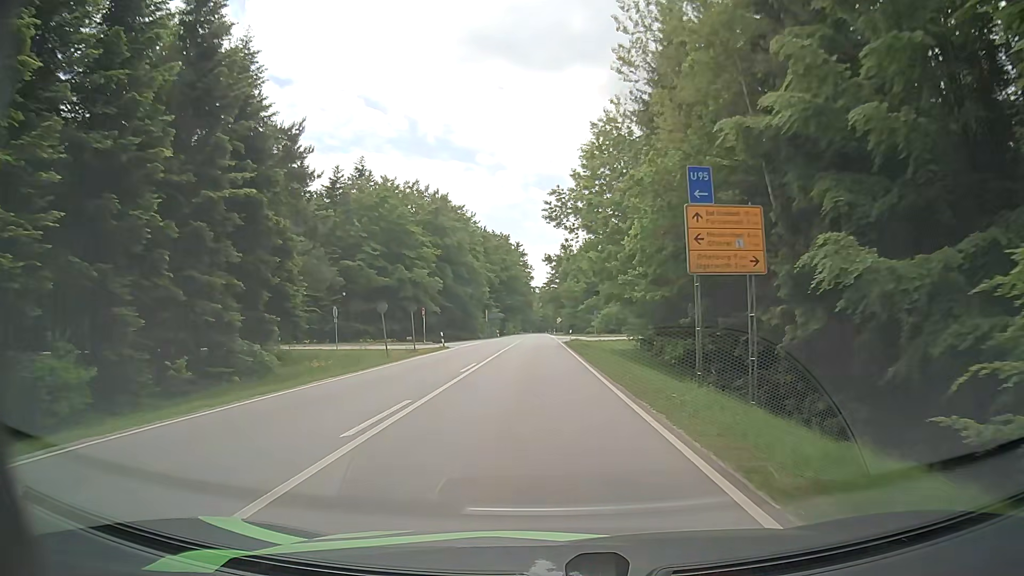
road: secondary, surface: asphalt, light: Day
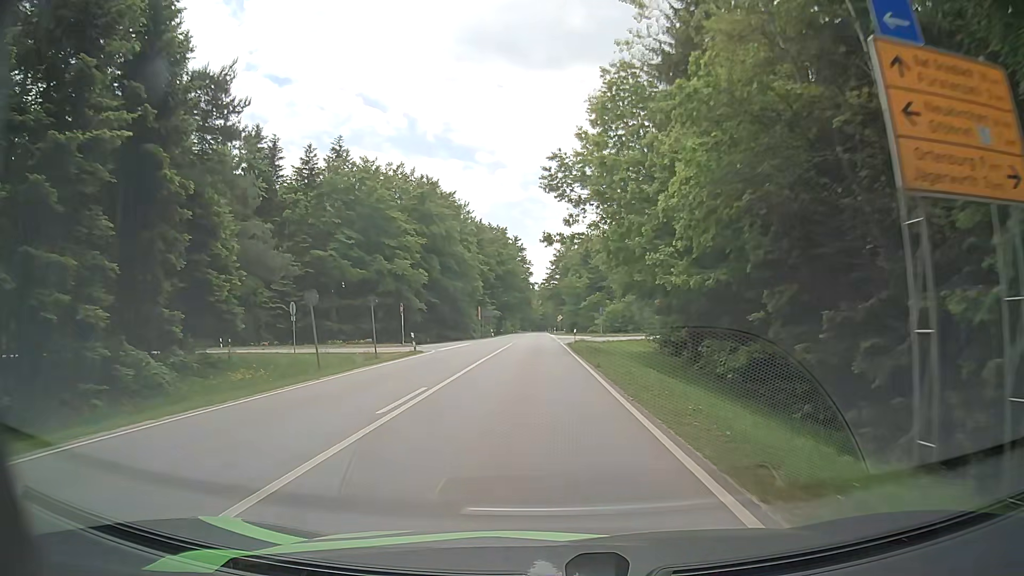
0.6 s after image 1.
(-0.1, +9.8) m; -1°
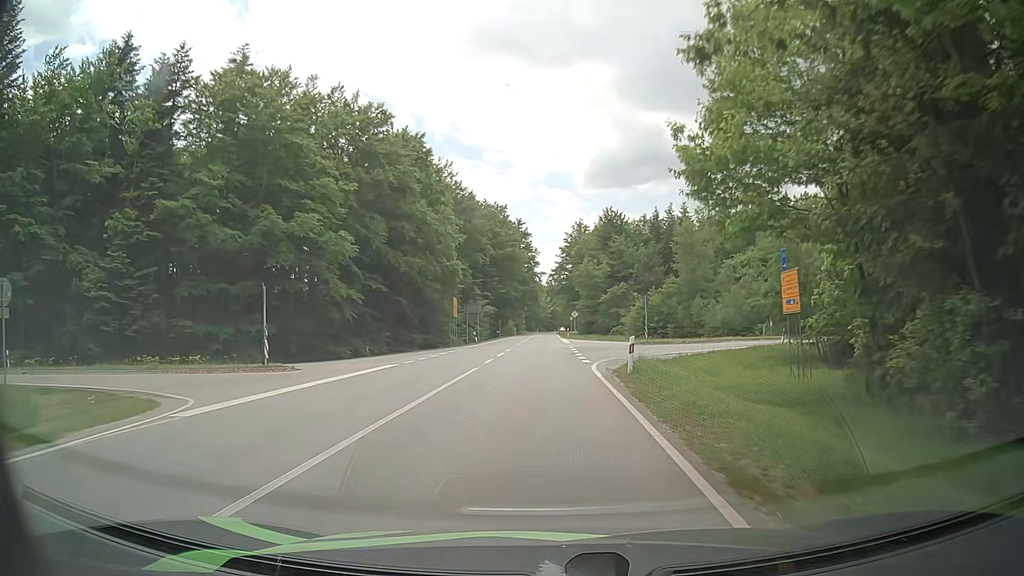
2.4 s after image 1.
(+0.1, +29.5) m; -1°
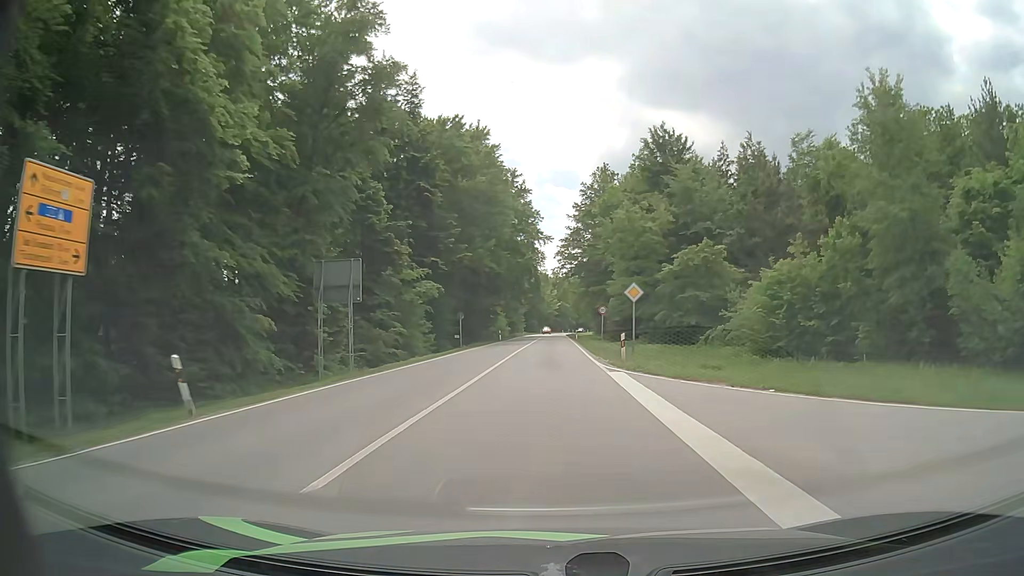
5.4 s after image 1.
(+0.4, +49.8) m; +1°
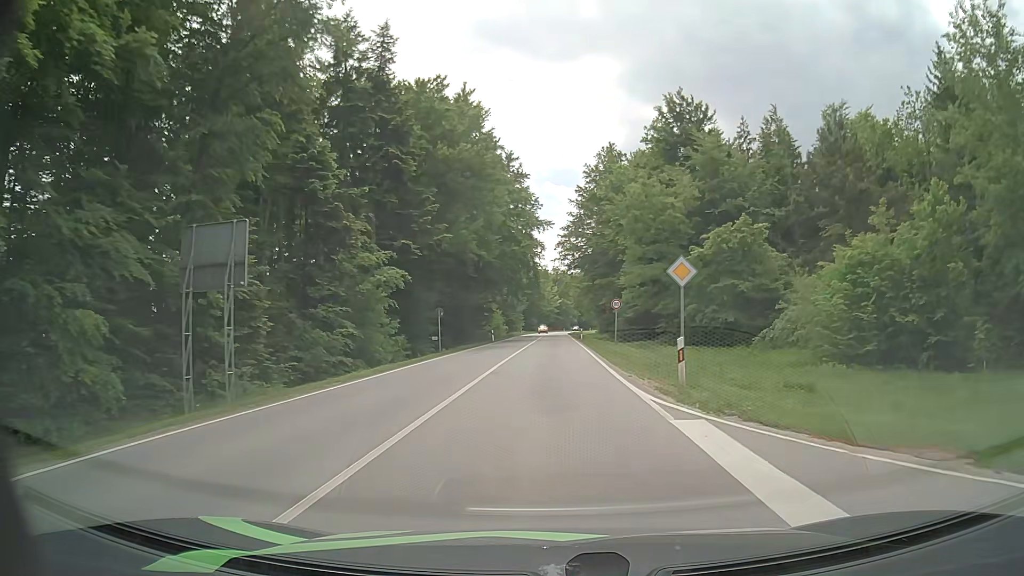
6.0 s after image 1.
(-0.1, +10.1) m; -1°
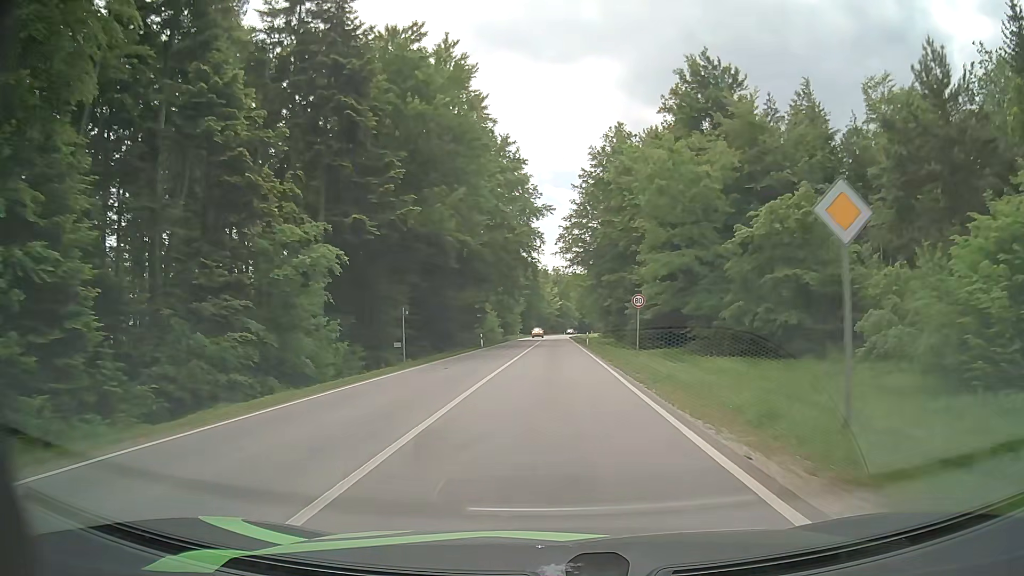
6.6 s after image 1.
(0.0, +10.1) m; 0°
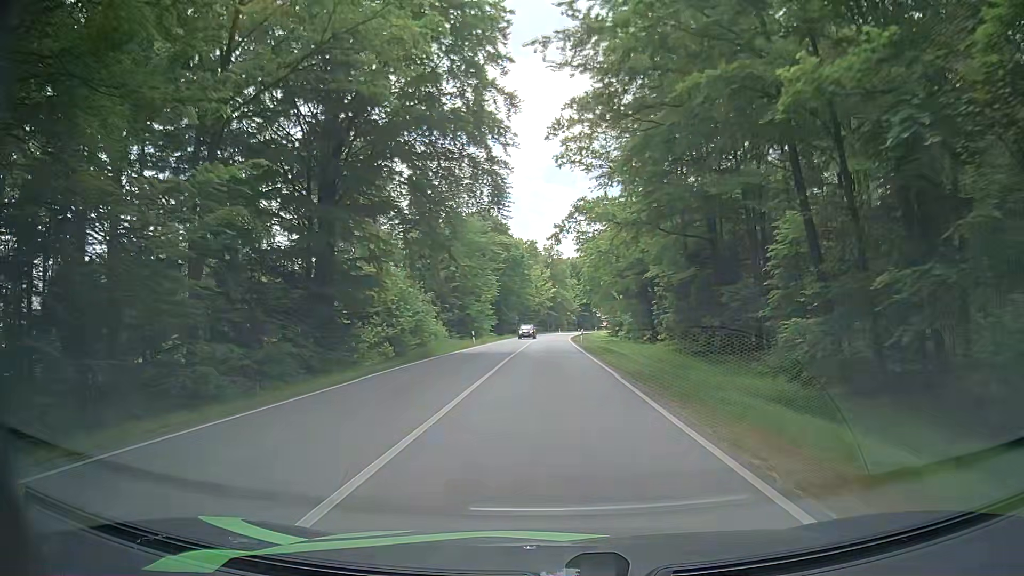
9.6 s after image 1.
(+0.6, +50.9) m; +1°
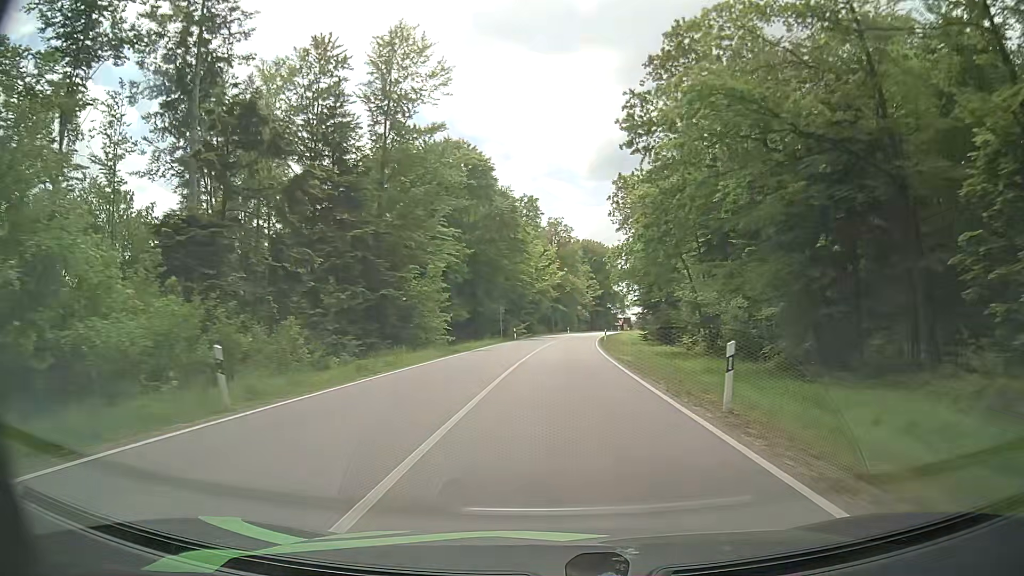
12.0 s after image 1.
(-0.1, +41.5) m; 0°
(0, +10) (0, +20) (0, +30) (+1, +40) (+1, +50) (+2, +60) (+3, +70) (+4, +80) (+5, +90) (+6, +100) m
